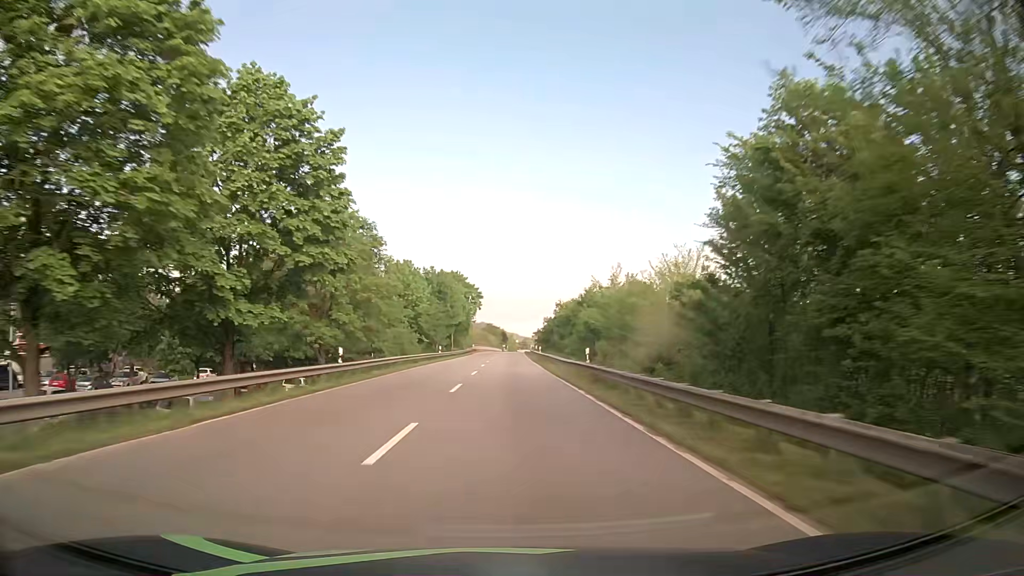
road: primary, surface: asphalt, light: Day
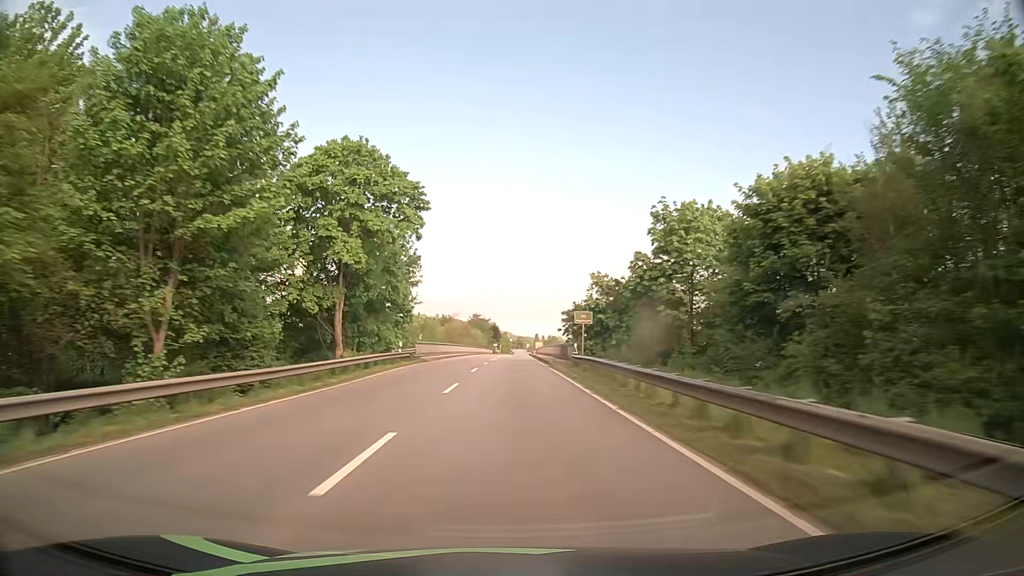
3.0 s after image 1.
(+0.3, +73.6) m; 0°
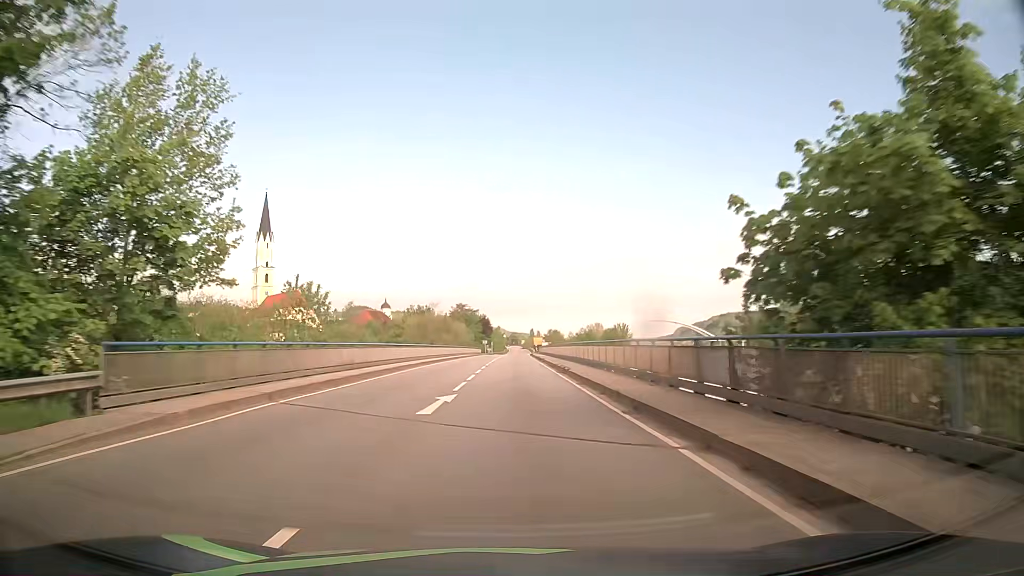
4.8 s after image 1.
(+0.3, +41.1) m; 0°
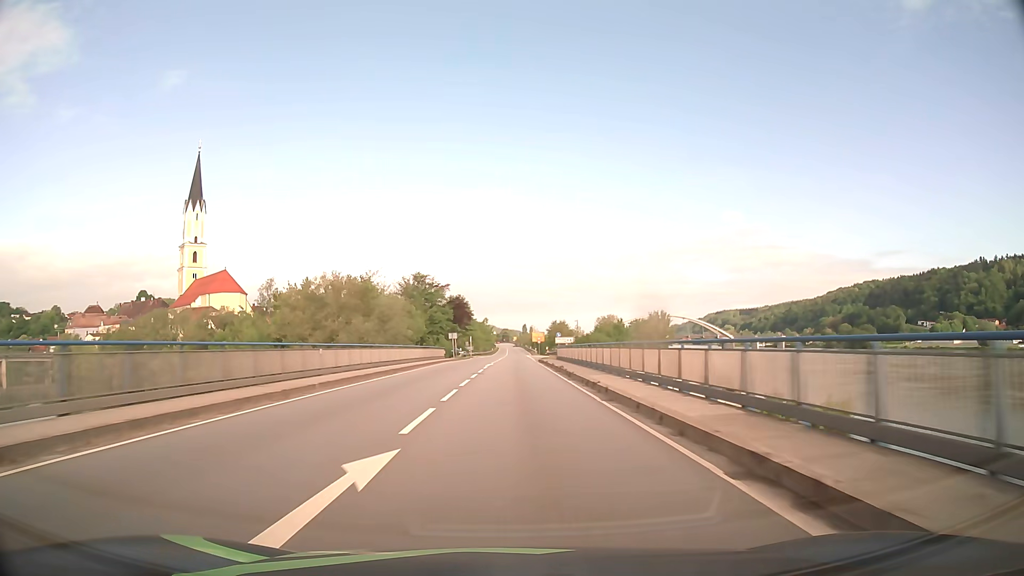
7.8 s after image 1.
(+0.8, +63.0) m; +1°
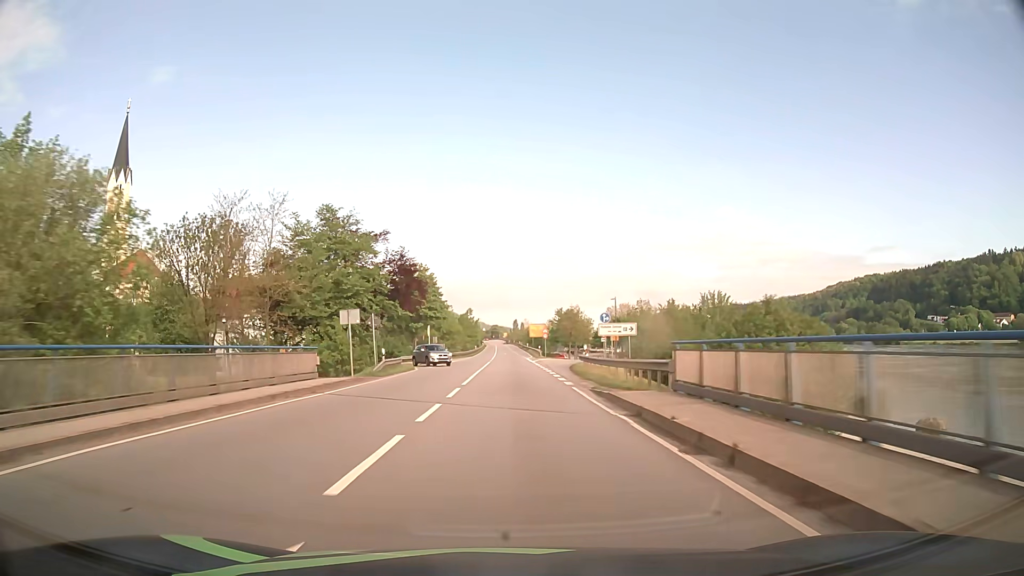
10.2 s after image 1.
(+0.3, +46.1) m; +1°
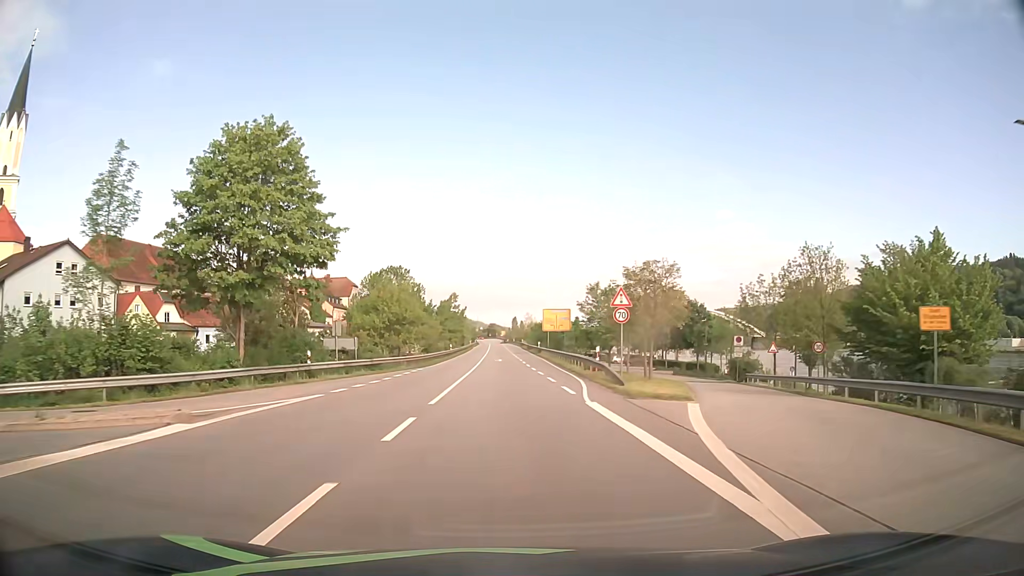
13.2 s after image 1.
(+0.1, +54.1) m; 0°
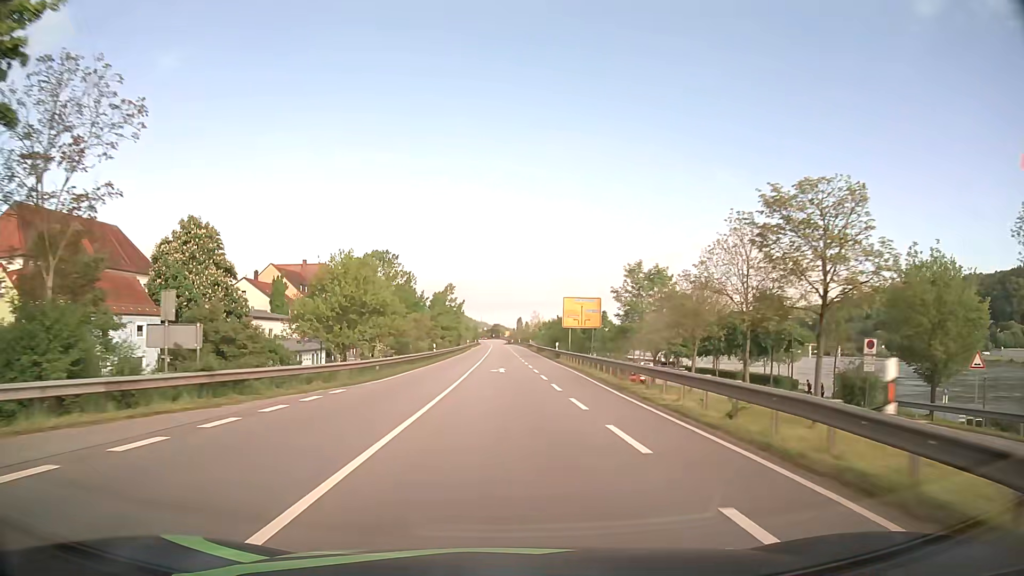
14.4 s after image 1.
(0.0, +21.8) m; 0°
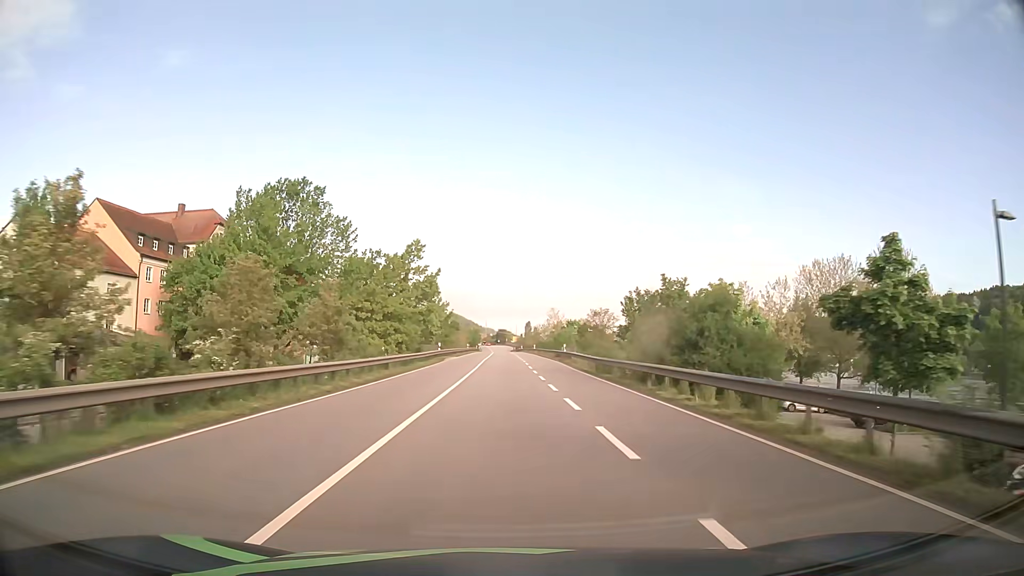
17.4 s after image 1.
(-0.1, +54.2) m; 0°
(0, +10) (0, +20) (0, +30) (0, +40) (0, +50) (0, +60) (0, +70) (0, +80) (0, +90) (0, +100) m
